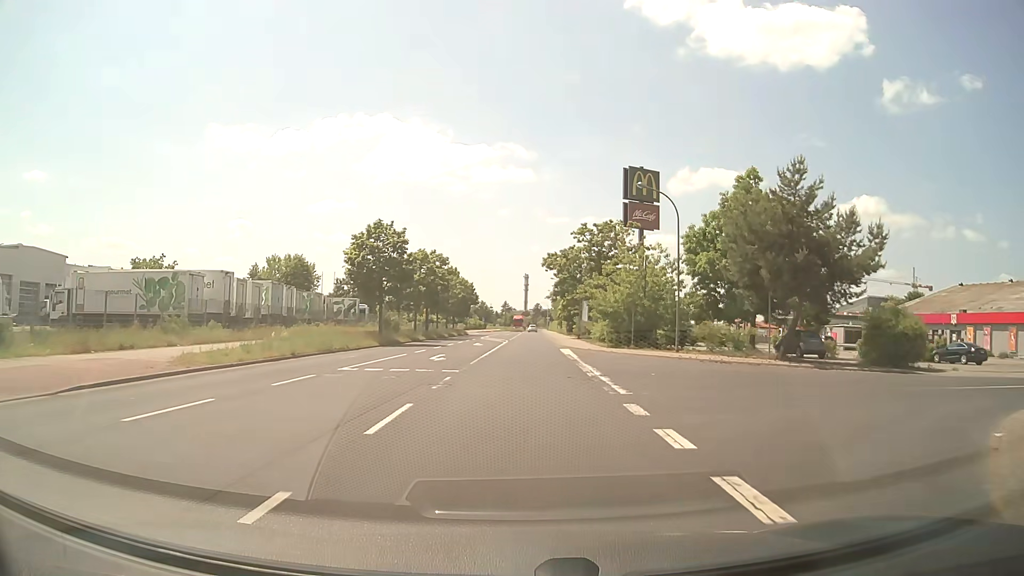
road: tertiary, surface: asphalt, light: Day
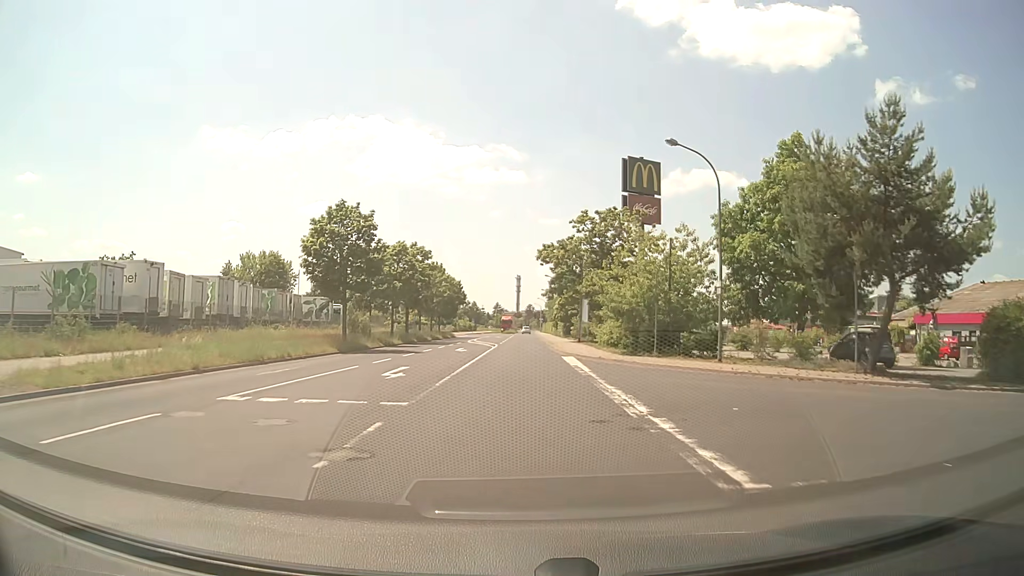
(0.0, +7.9) m; 0°
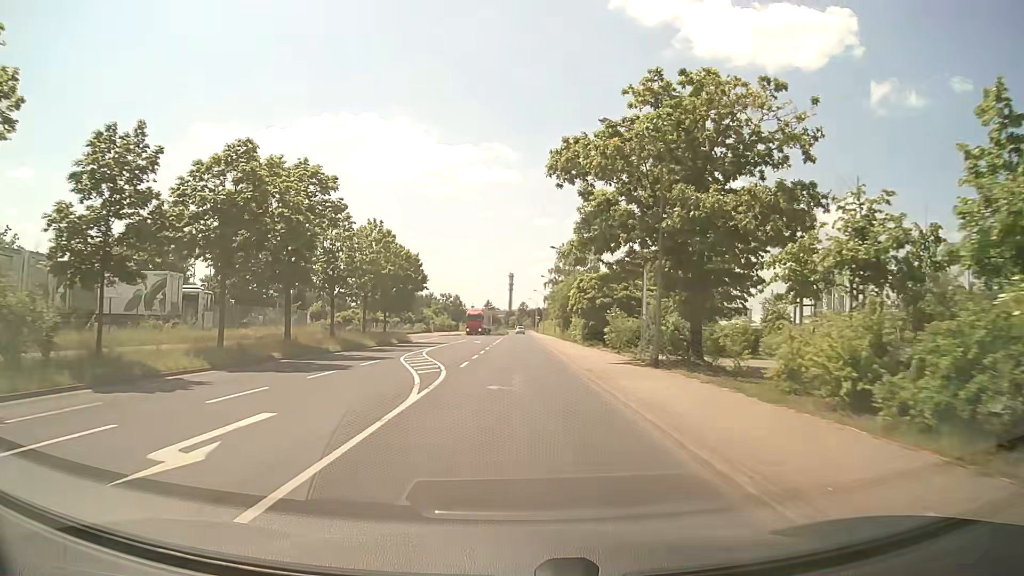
(+0.3, +31.6) m; +1°
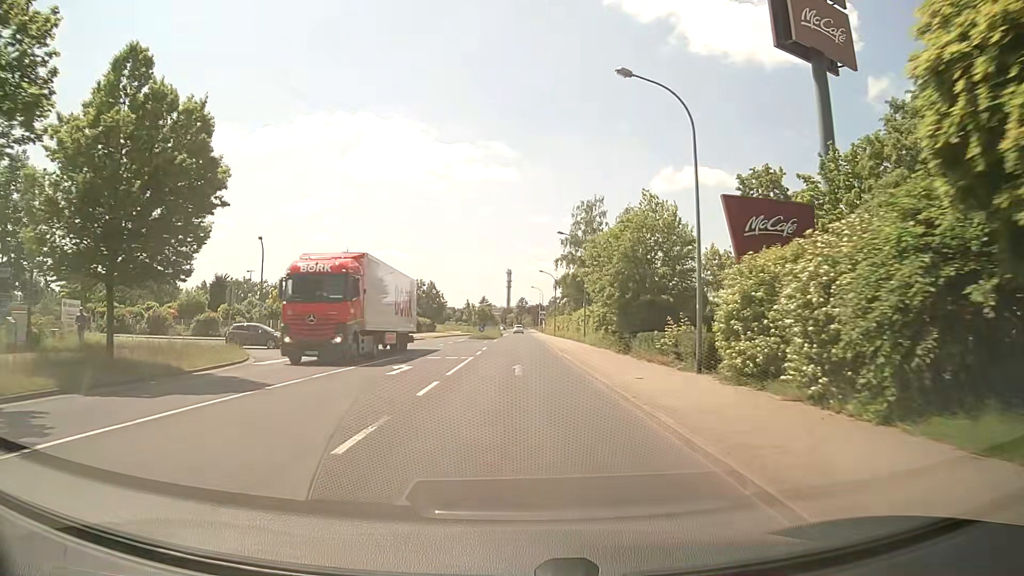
(+0.1, +39.6) m; 0°
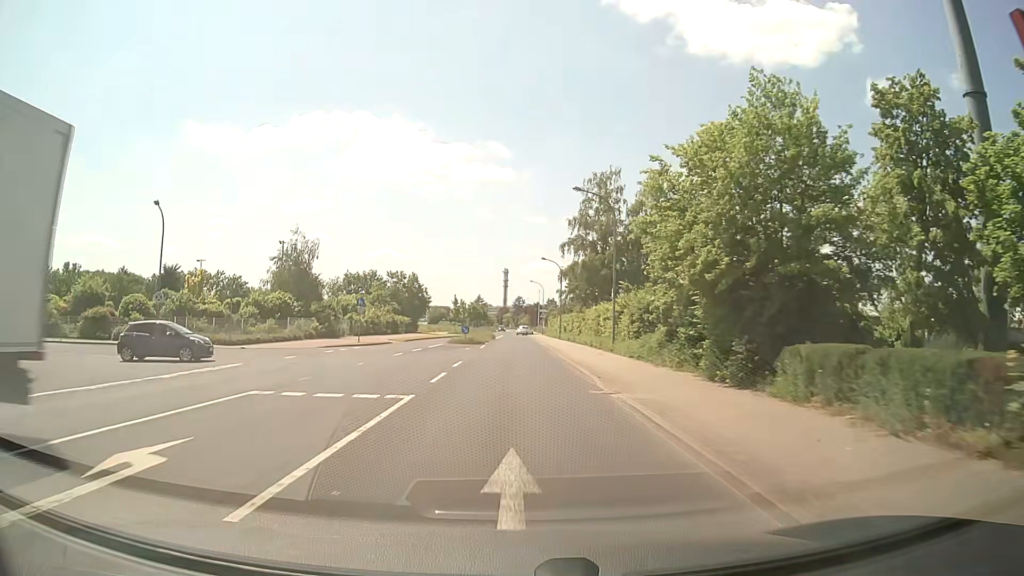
(+0.1, +15.9) m; +1°
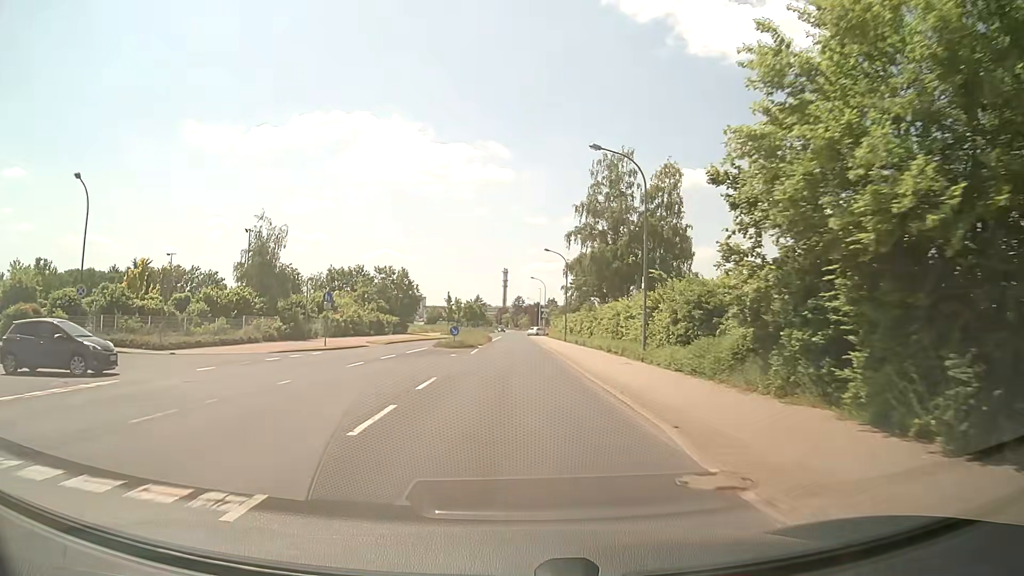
(0.0, +7.9) m; 0°
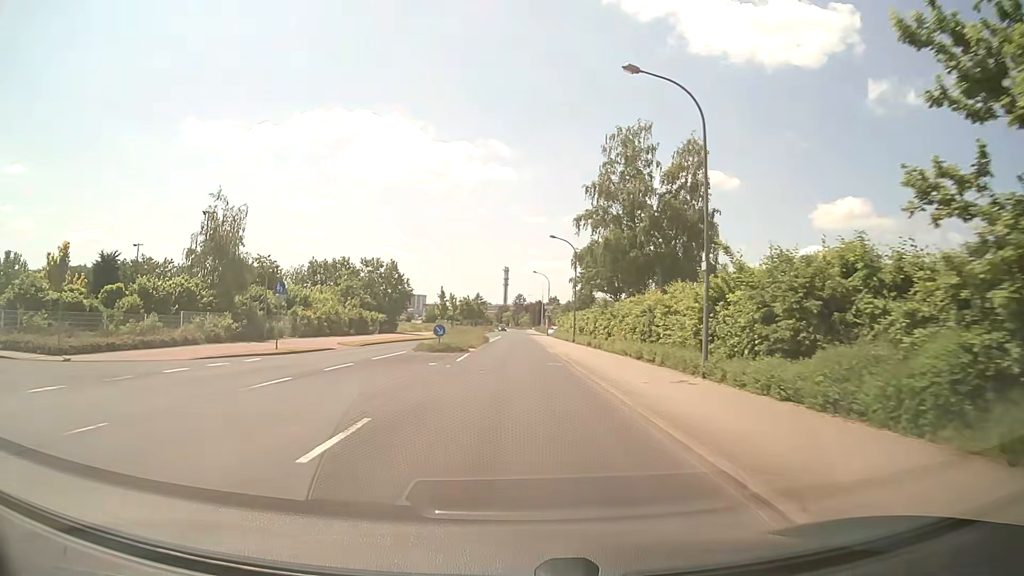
(0.0, +7.9) m; 0°
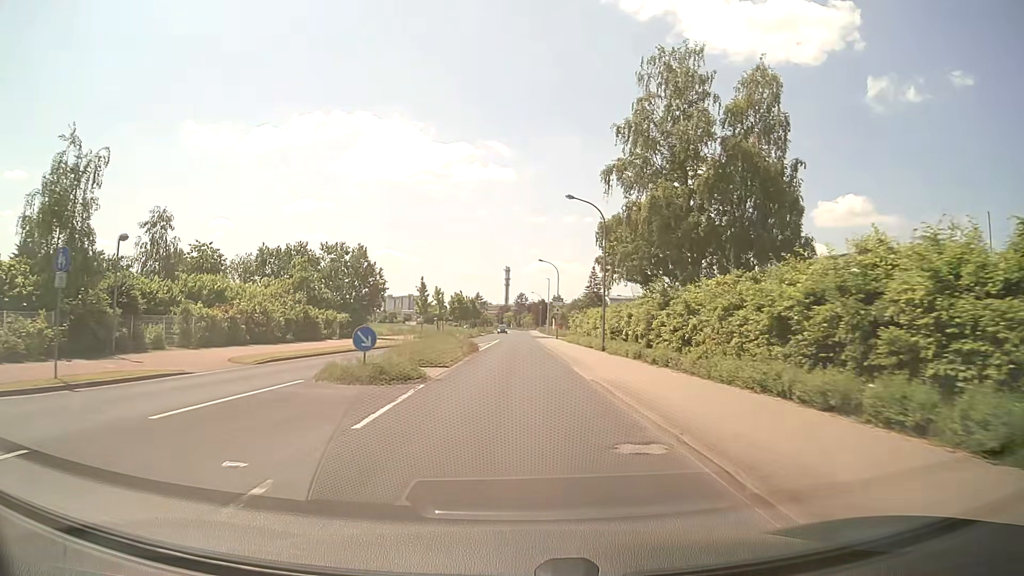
(0.0, +15.8) m; 0°
(0, +10) (0, +20) (0, +30) (0, +40) (0, +50) (0, +60) (0, +70) (0, +80) (0, +90) (0, +100) m
